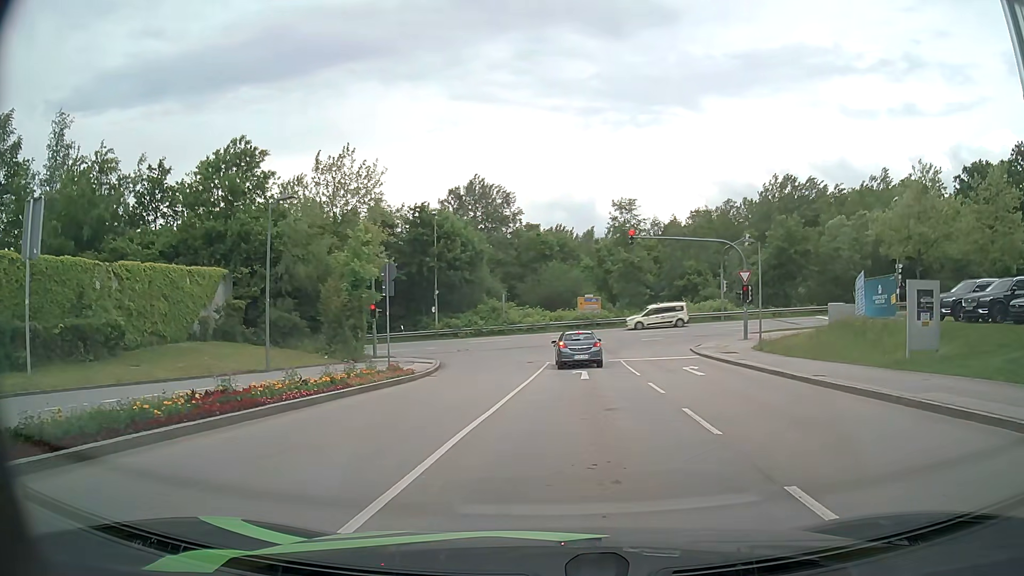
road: residential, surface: asphalt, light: Day
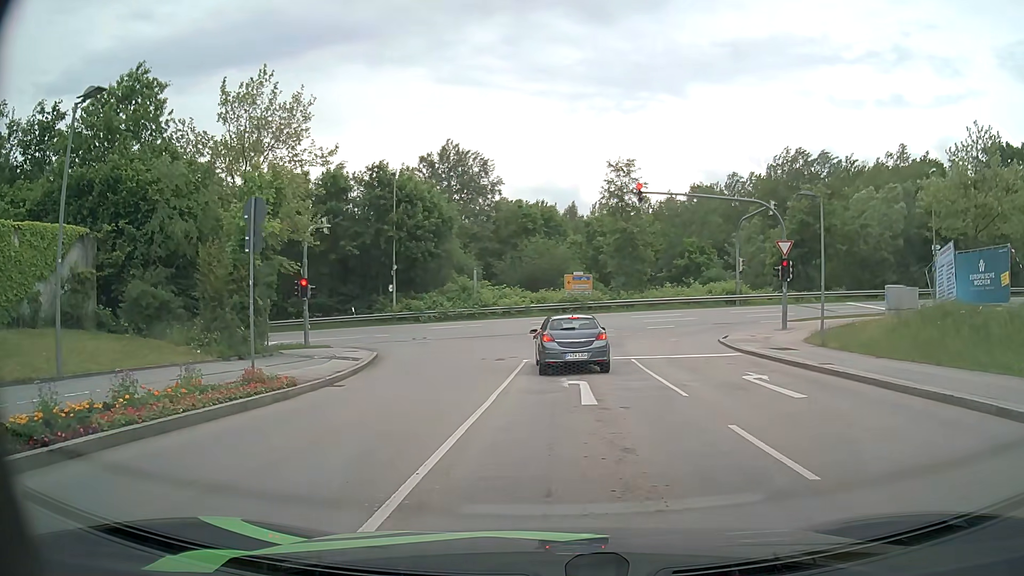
(-0.1, +9.2) m; +2°
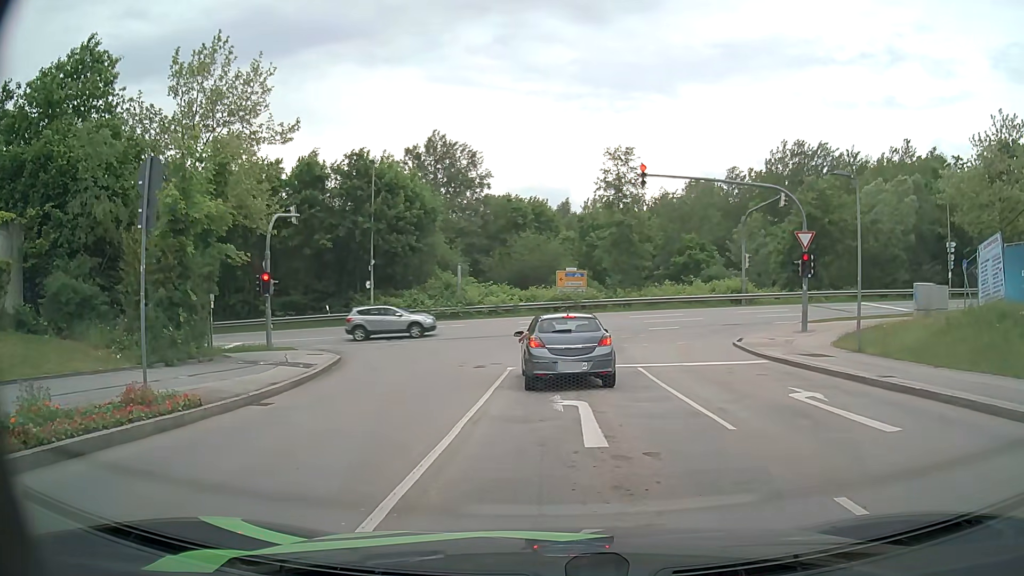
(0.0, +3.5) m; 0°
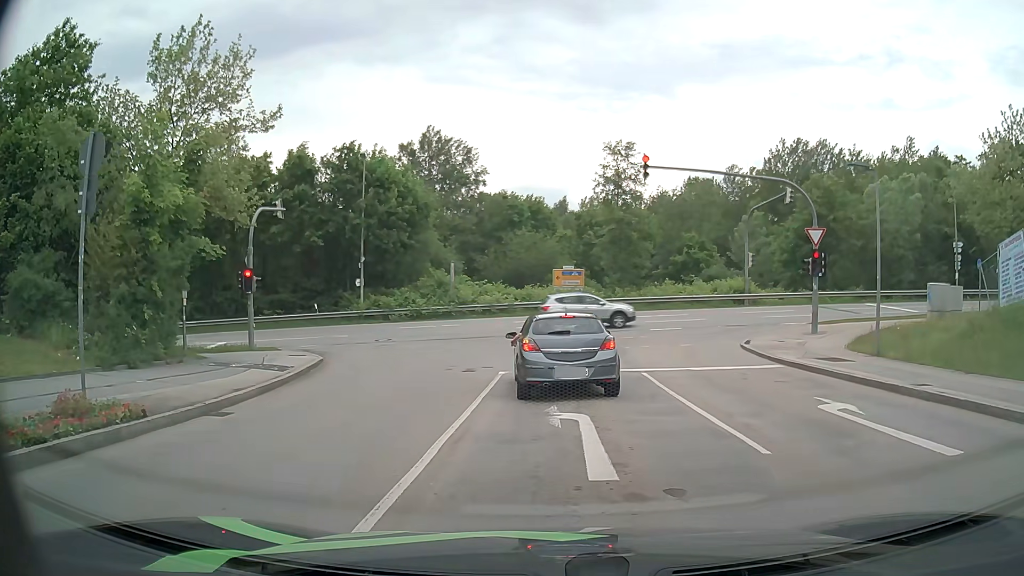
(0.0, +1.4) m; 0°
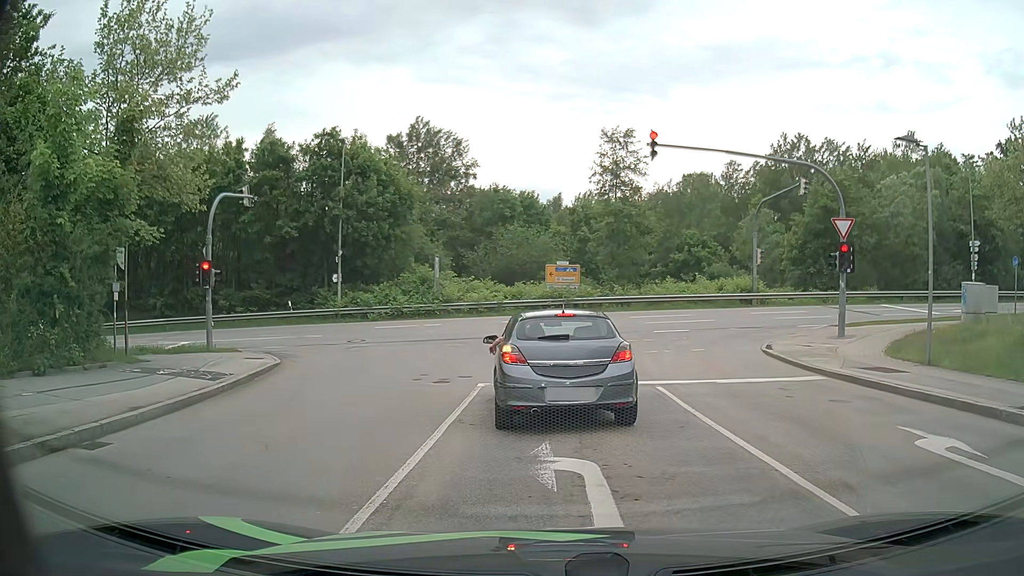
(0.0, +3.0) m; +1°
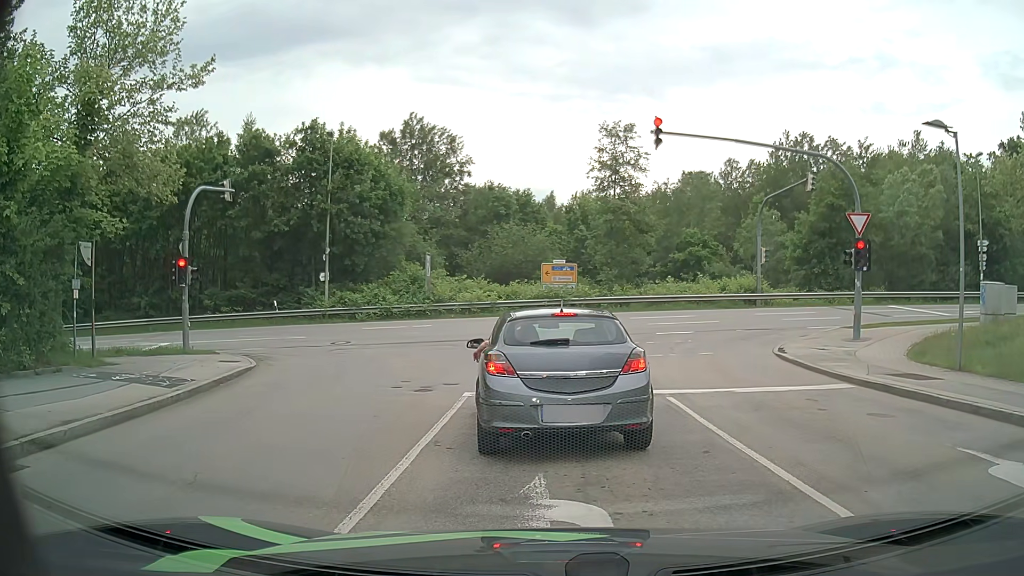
(0.0, +1.4) m; 0°
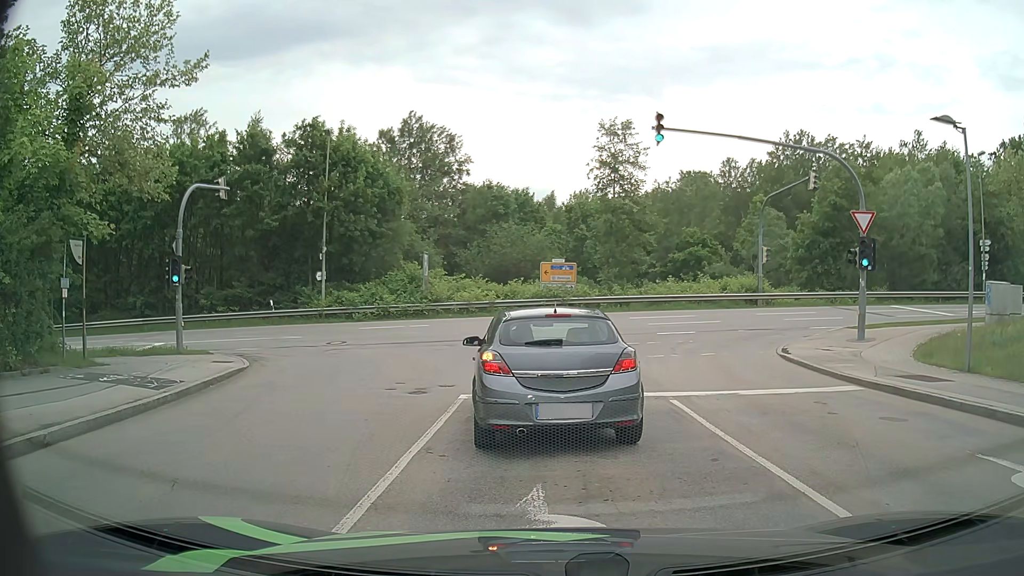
(0.0, +0.4) m; 0°
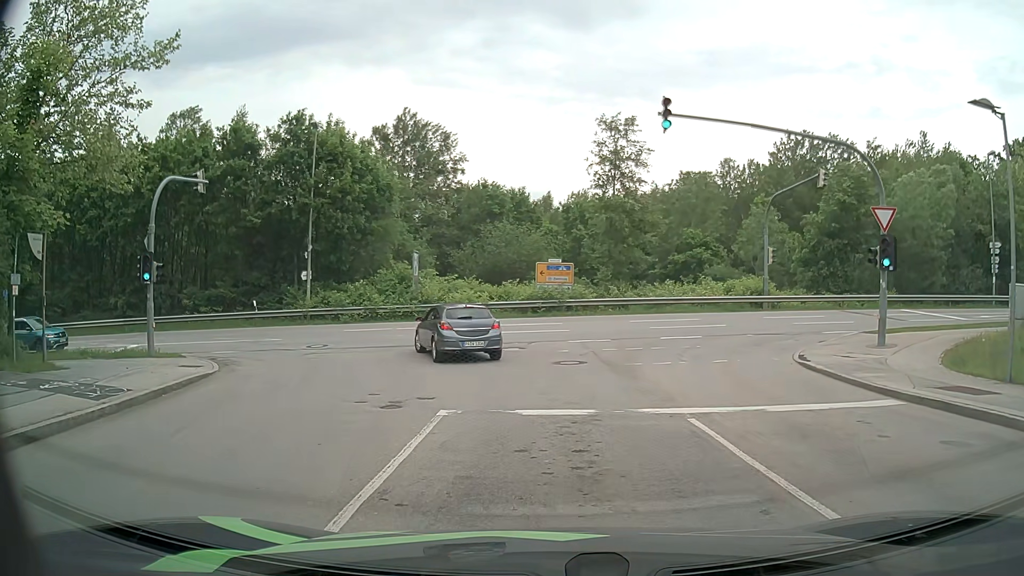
(0.0, +1.9) m; 0°
(0, +10) (-2, +20) (-9, +27) (-18, +30) (-28, +30) (-38, +29) (-48, +27) (-58, +26) (-68, +24) (-78, +22) m
